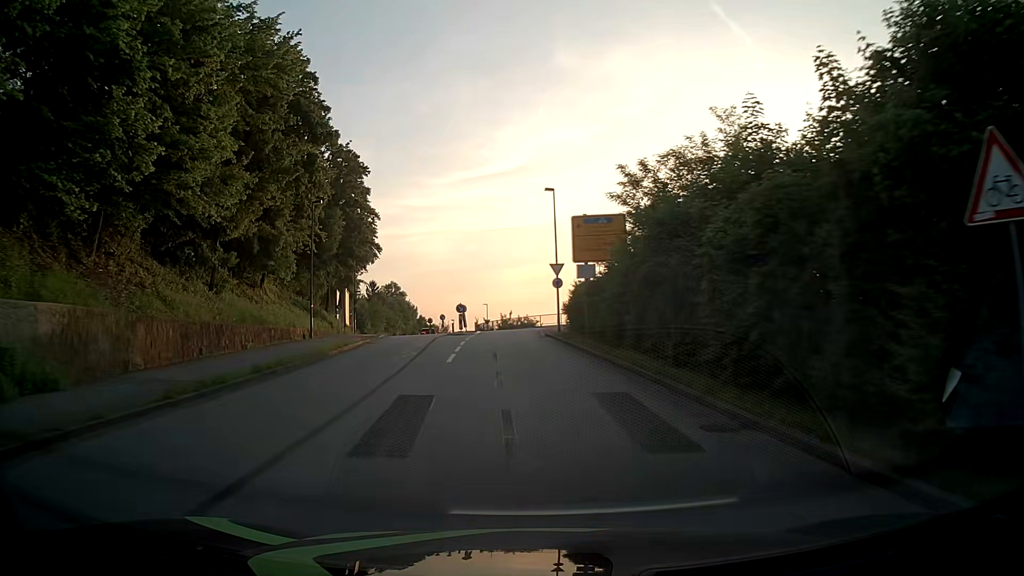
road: residential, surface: asphalt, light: Day
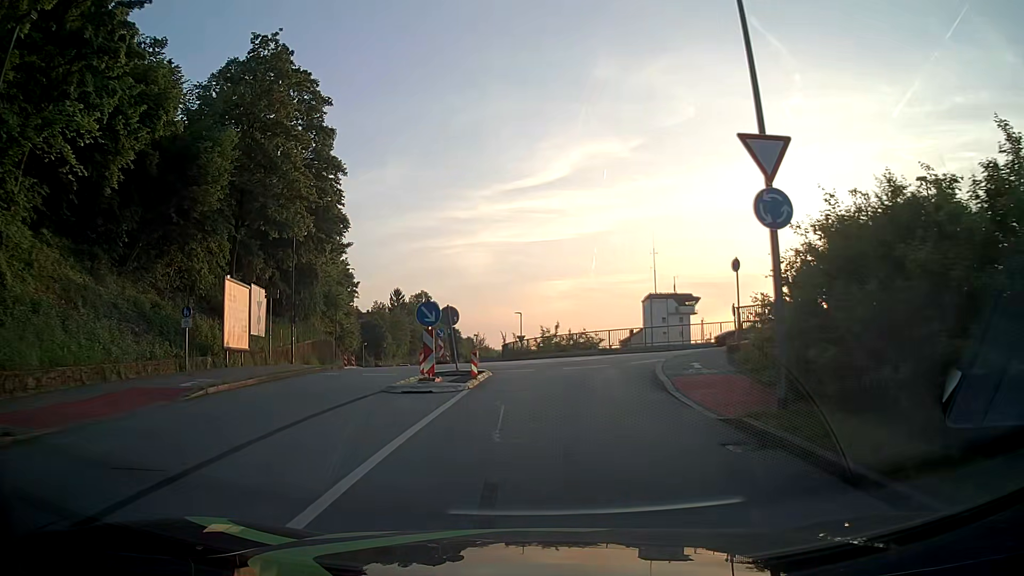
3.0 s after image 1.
(-1.2, +27.6) m; -3°
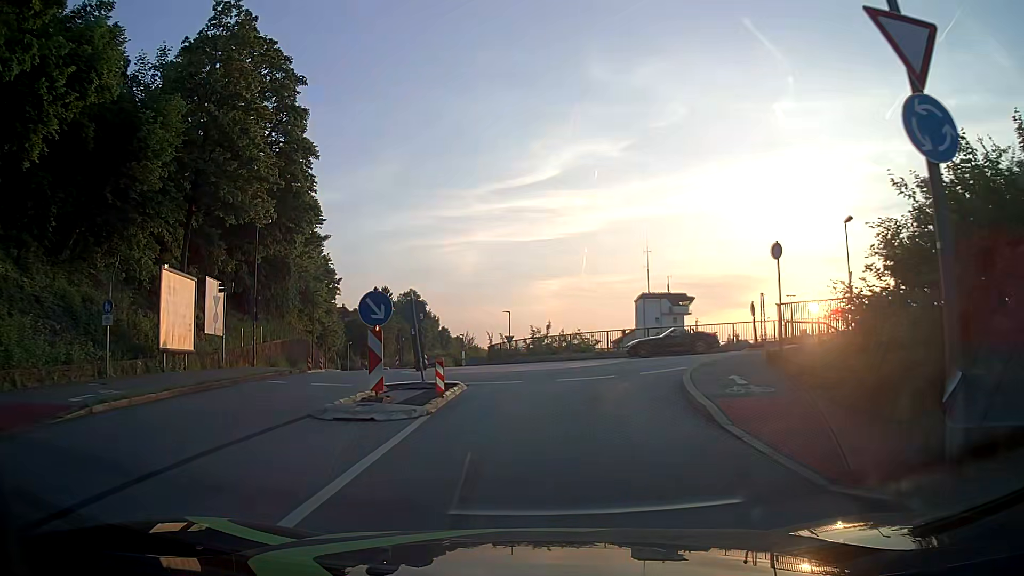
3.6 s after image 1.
(0.0, +4.2) m; 0°
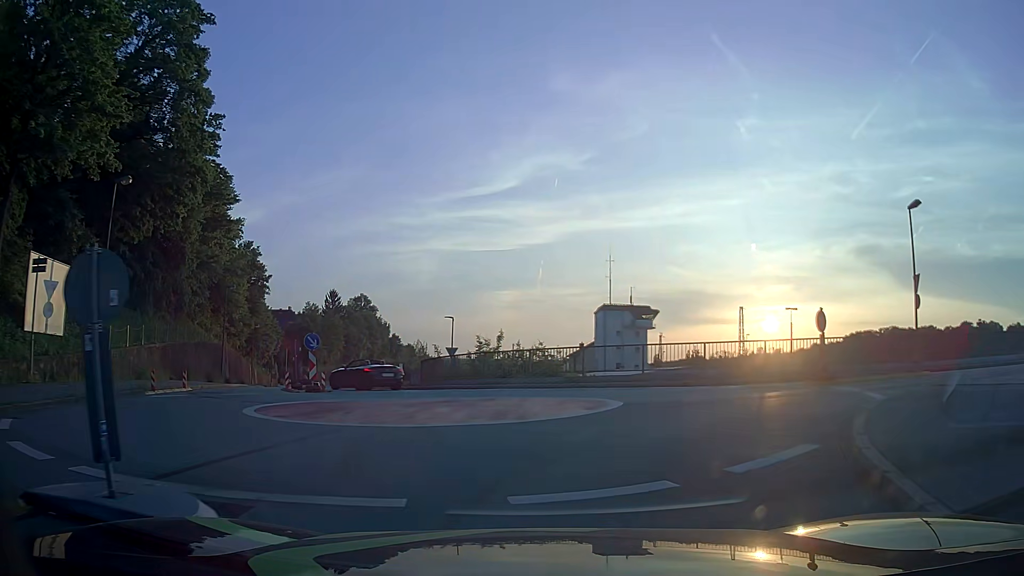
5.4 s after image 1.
(+0.2, +10.4) m; +4°
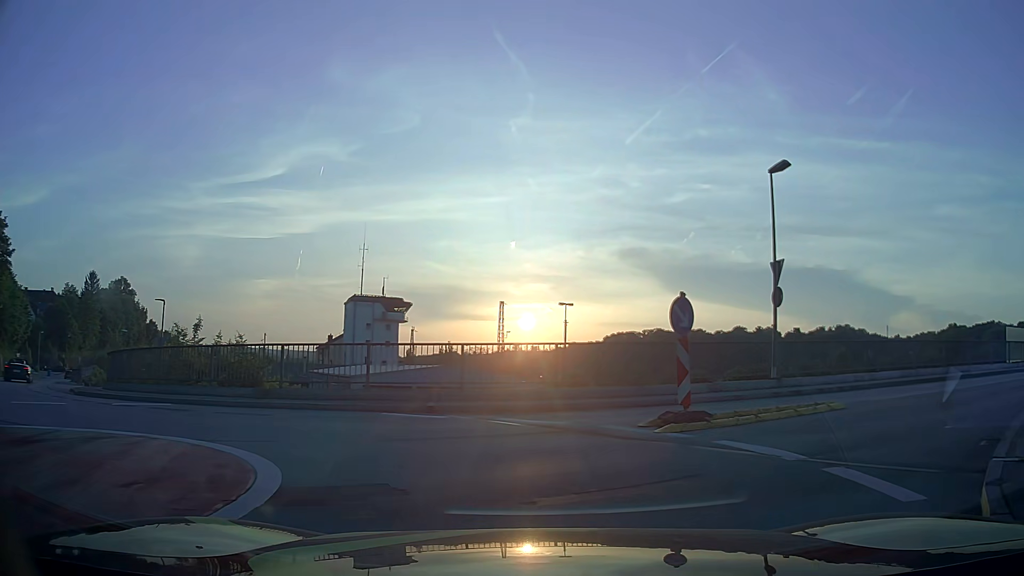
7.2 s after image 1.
(+1.3, +7.9) m; +22°
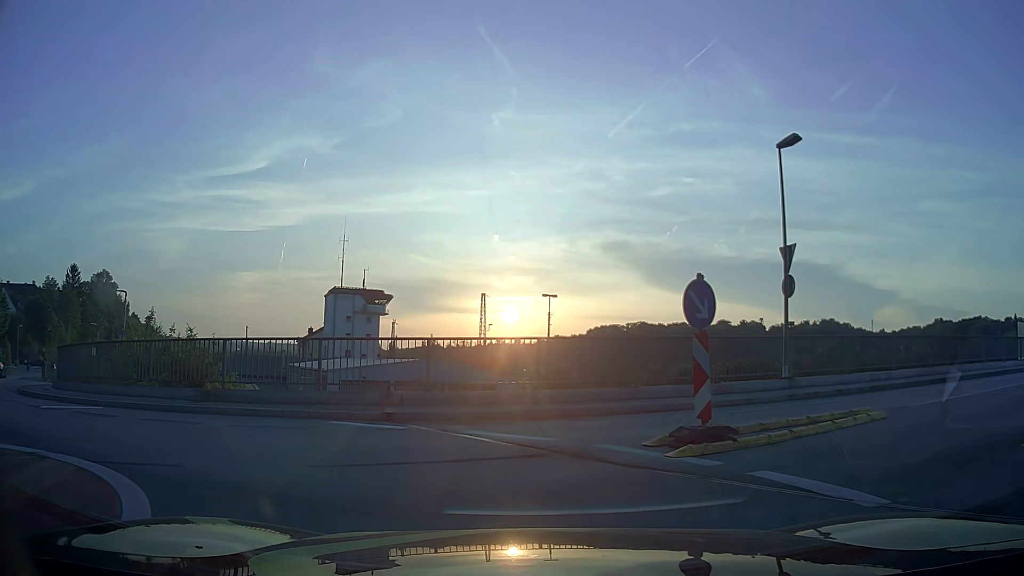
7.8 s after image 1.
(0.0, +2.3) m; 0°
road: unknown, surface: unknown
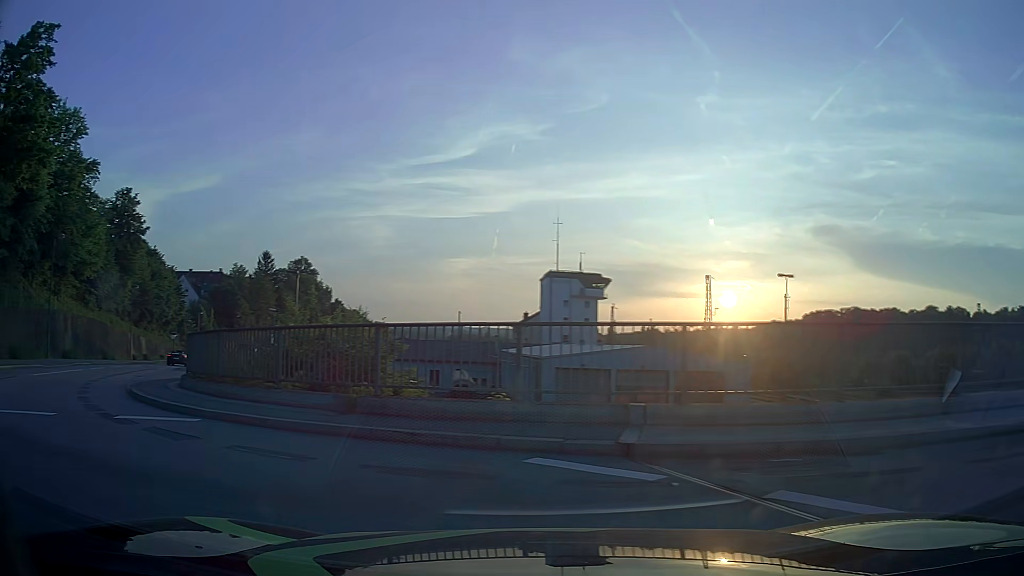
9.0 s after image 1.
(-0.6, +4.5) m; -19°
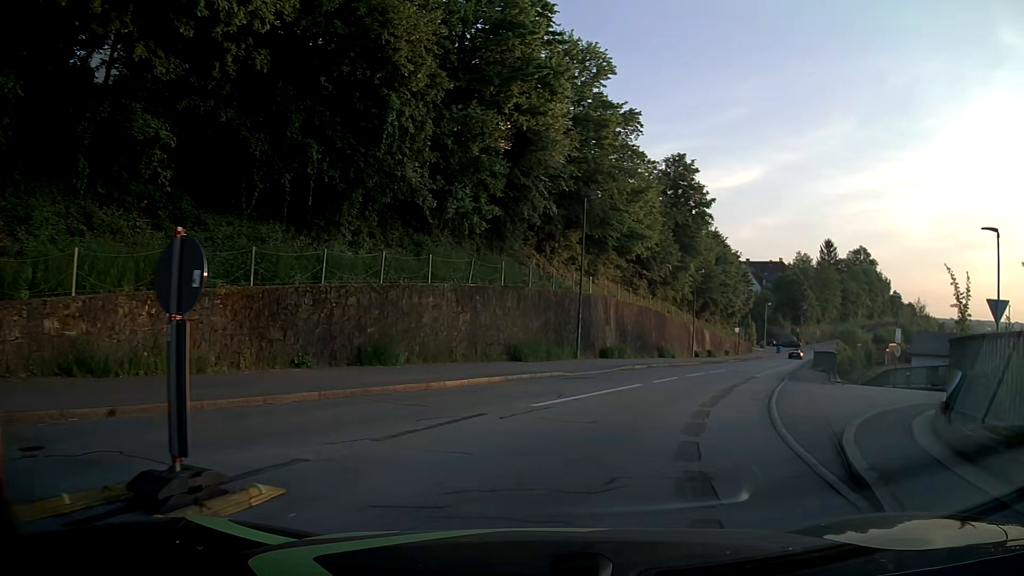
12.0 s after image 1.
(-7.4, +10.4) m; -47°
(+1, +10) (+5, +19) (+9, +28) (+13, +38) (+17, +47) (+21, +56) (+25, +65) (+30, +74) (+34, +83) (+39, +92) m
